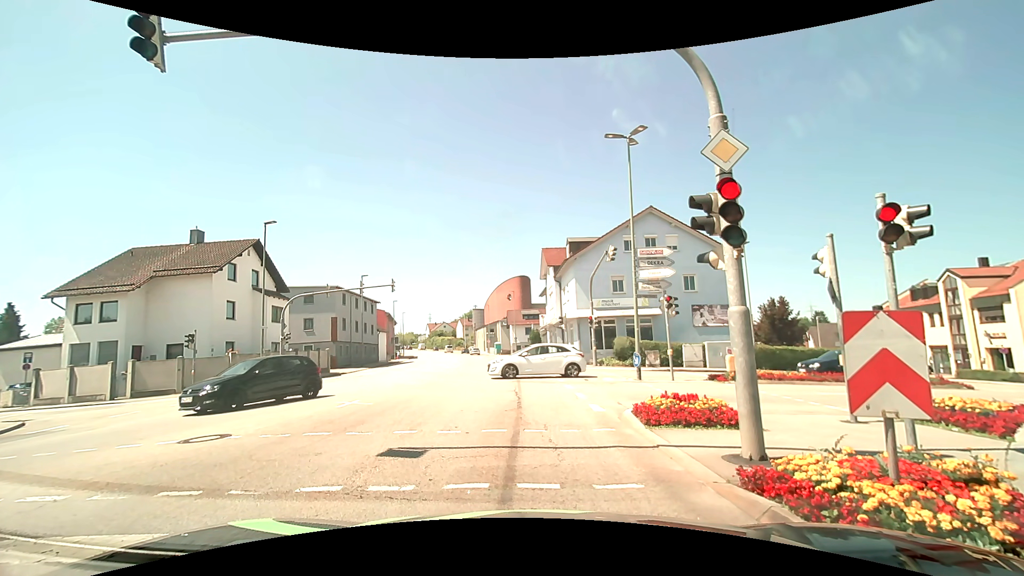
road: tertiary_link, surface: asphalt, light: Day
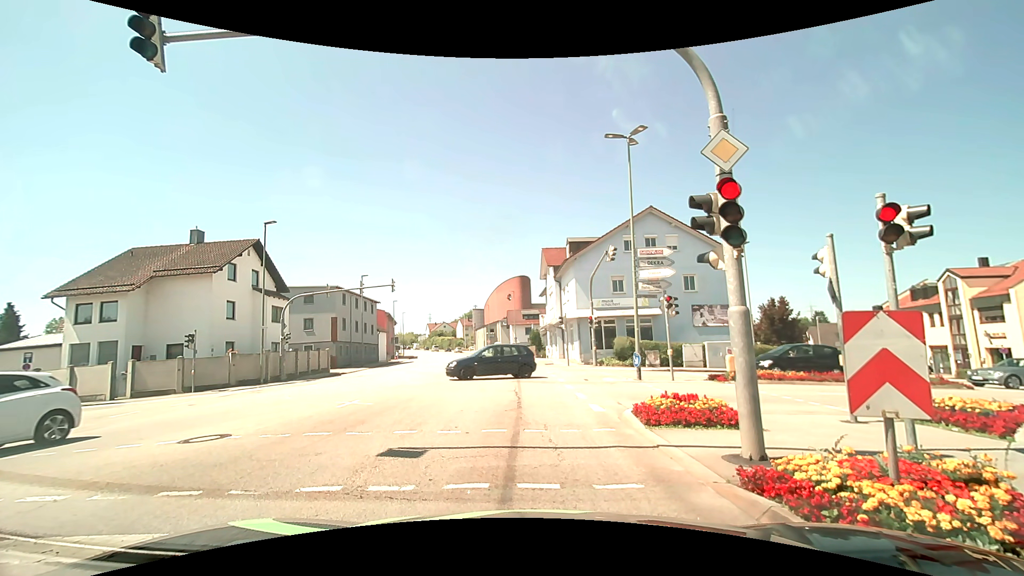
(0.0, 0.0) m; 0°
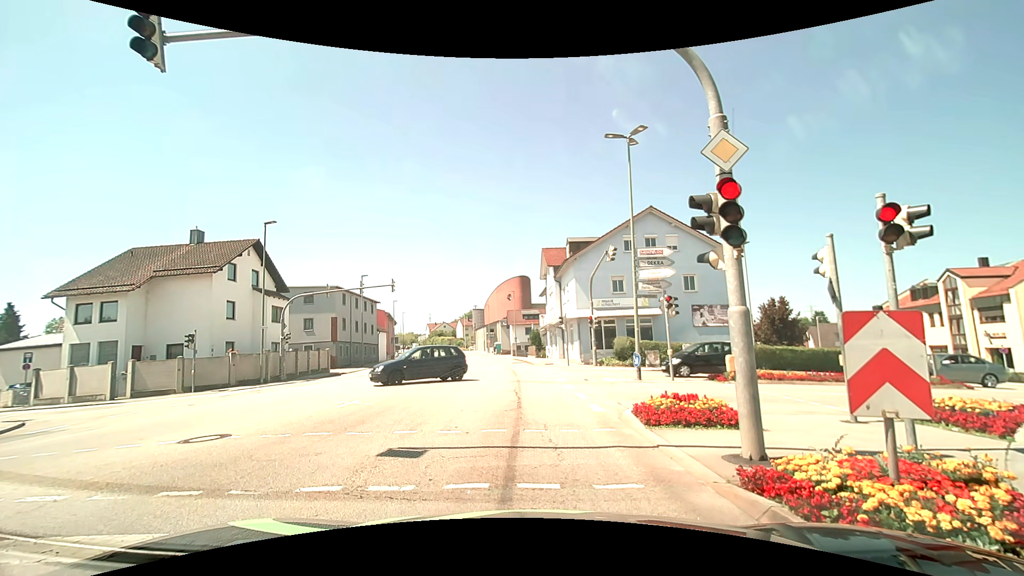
(0.0, 0.0) m; 0°
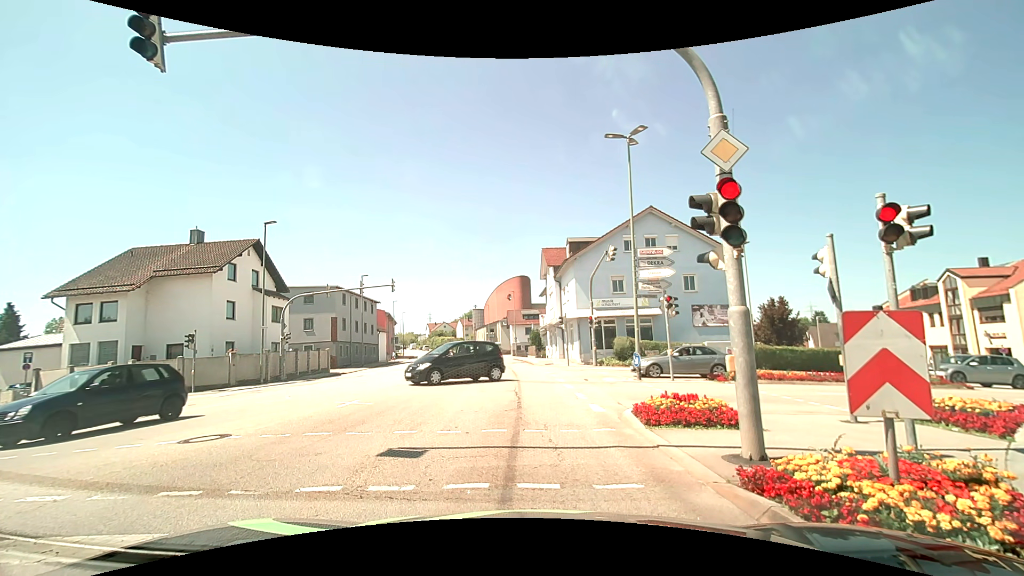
(0.0, 0.0) m; 0°
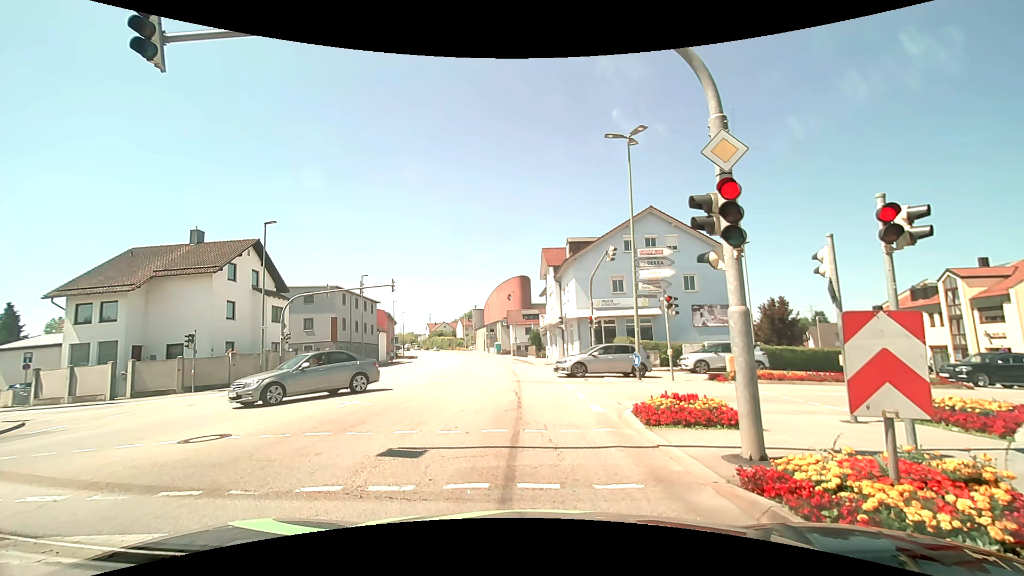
(0.0, 0.0) m; 0°
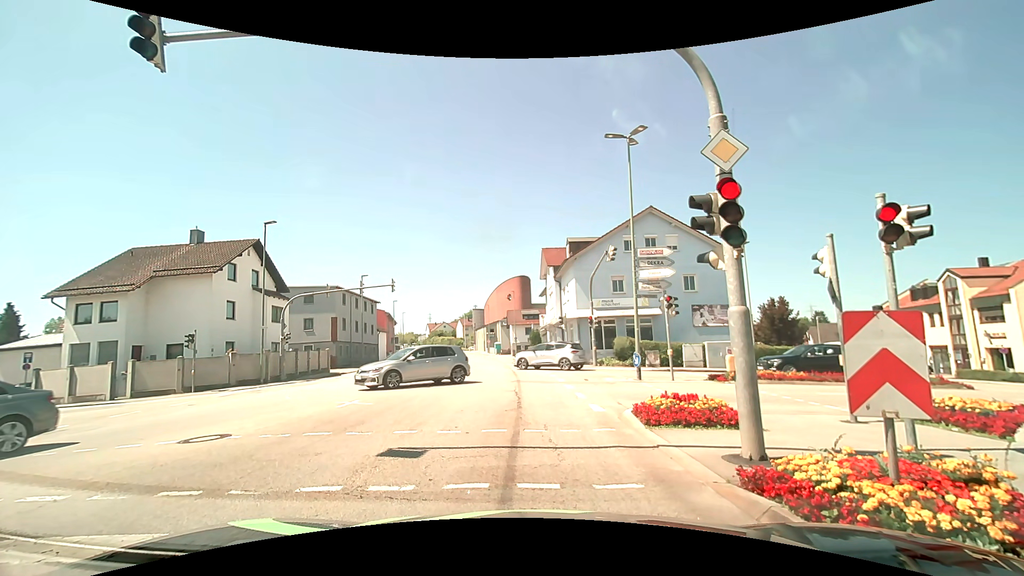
(0.0, 0.0) m; 0°
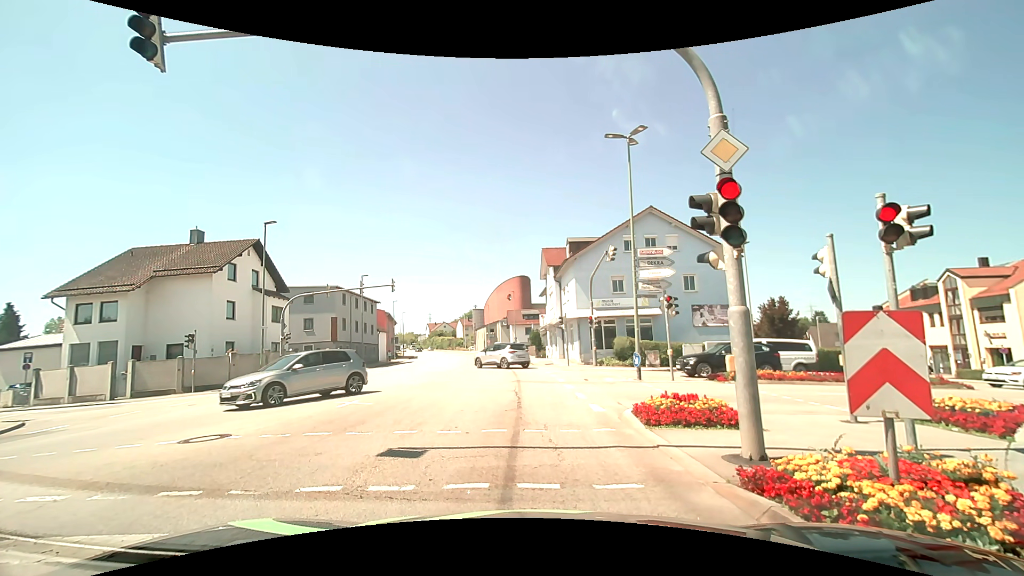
(0.0, 0.0) m; 0°
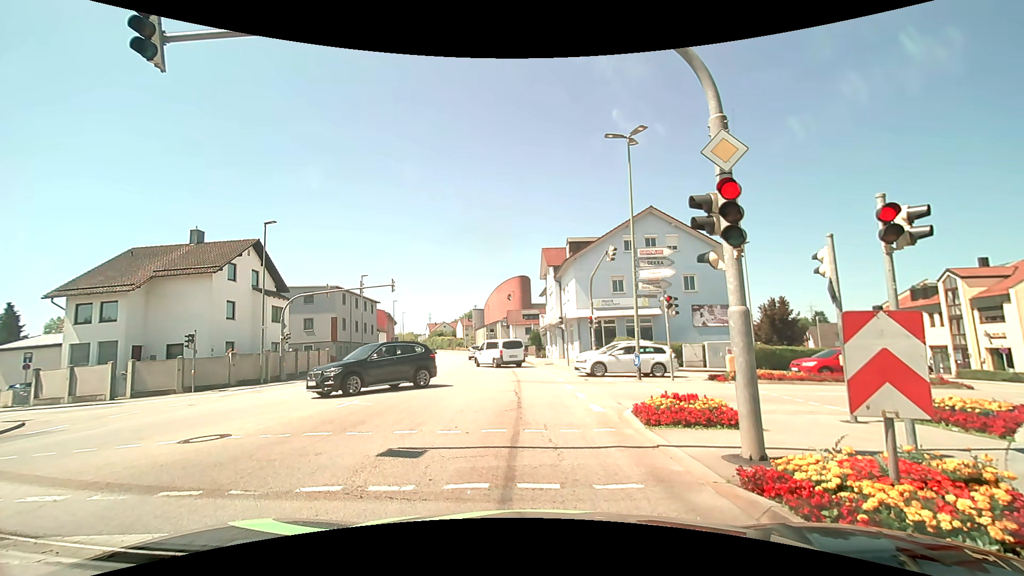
(0.0, 0.0) m; 0°
(0, +10) (-1, +20) (-1, +30) (-2, +40) (-3, +50) (-5, +60) (-6, +70) (-8, +79) (-10, +89) (-12, +99) m
